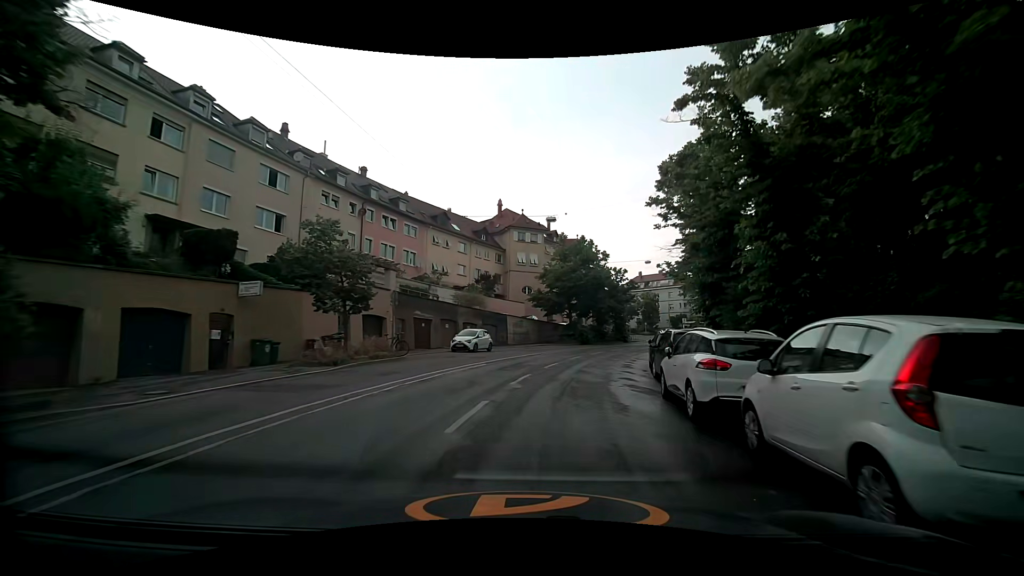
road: secondary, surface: asphalt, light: Day
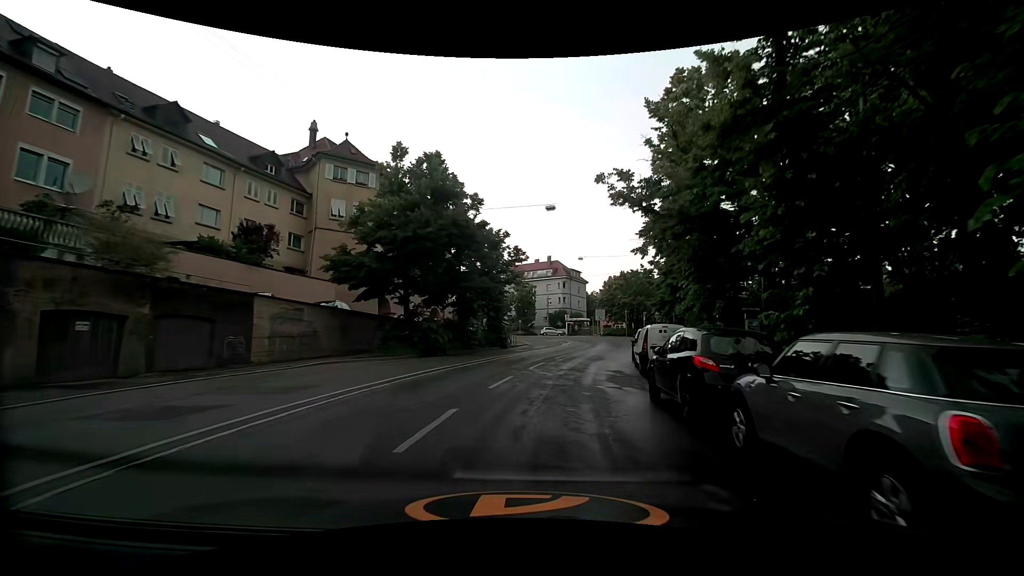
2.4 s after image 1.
(+3.1, +24.9) m; +14°
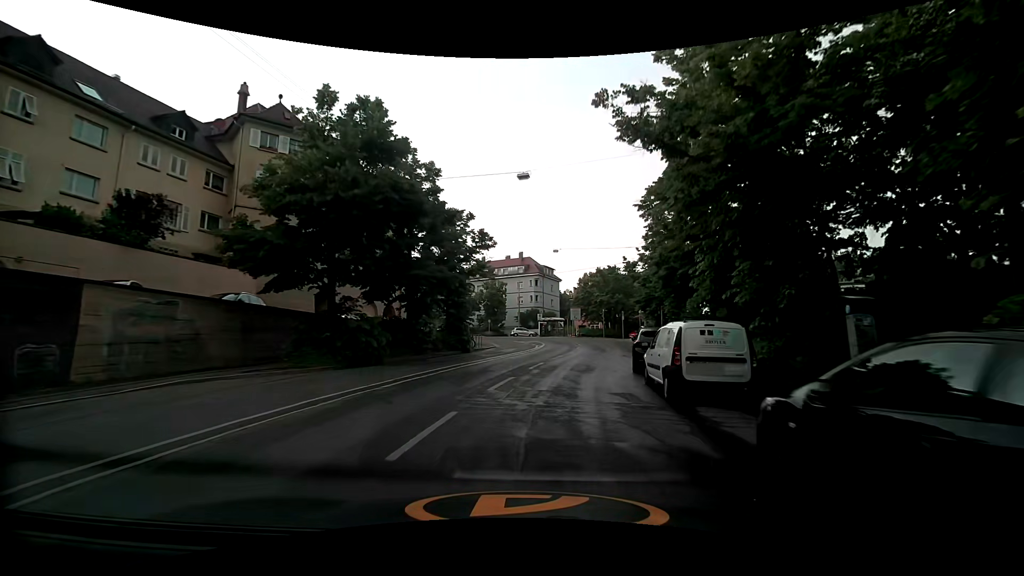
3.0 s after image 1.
(+0.2, +6.3) m; +3°
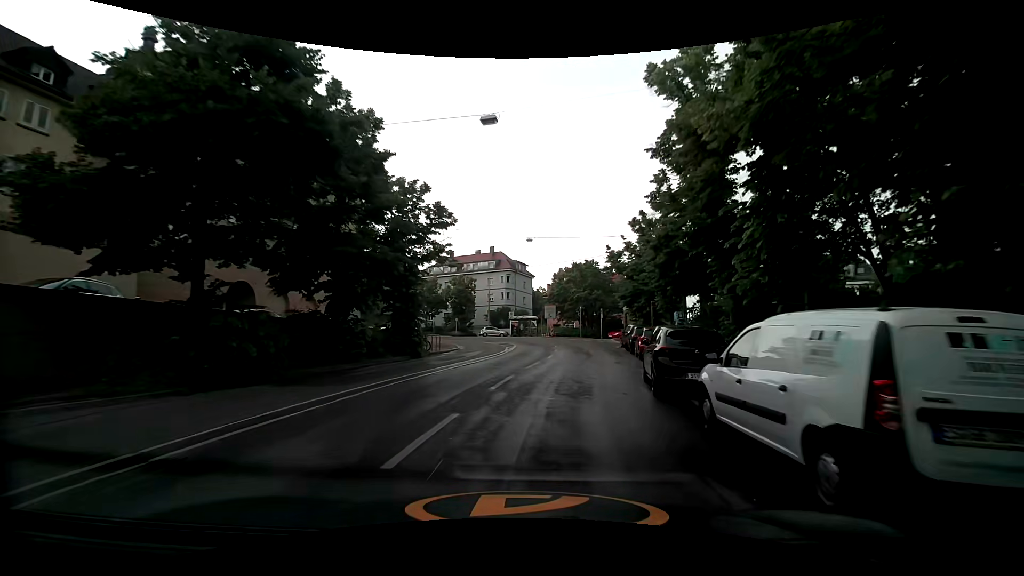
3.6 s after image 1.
(+0.2, +6.3) m; +3°
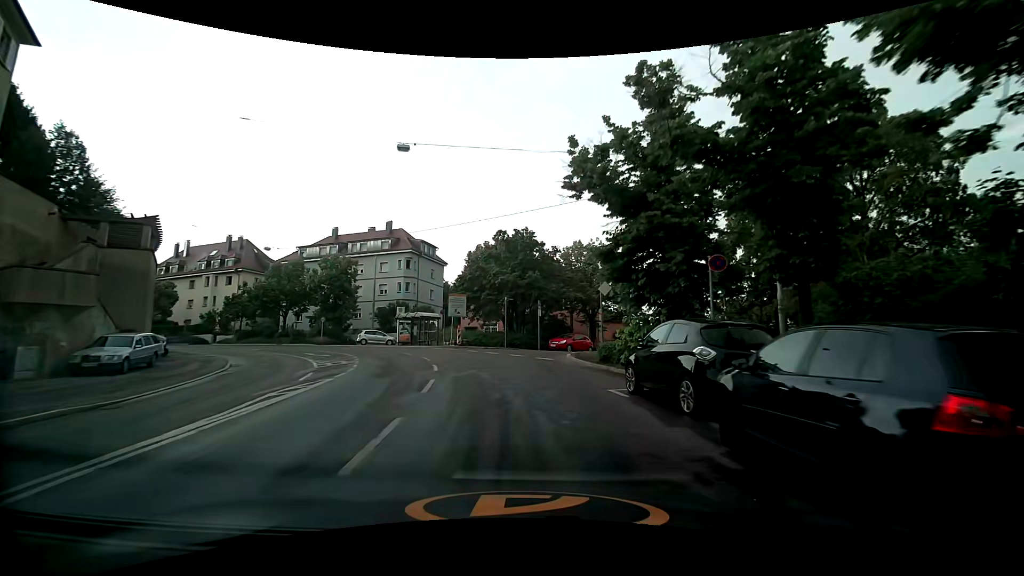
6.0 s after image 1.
(+2.6, +24.1) m; +9°
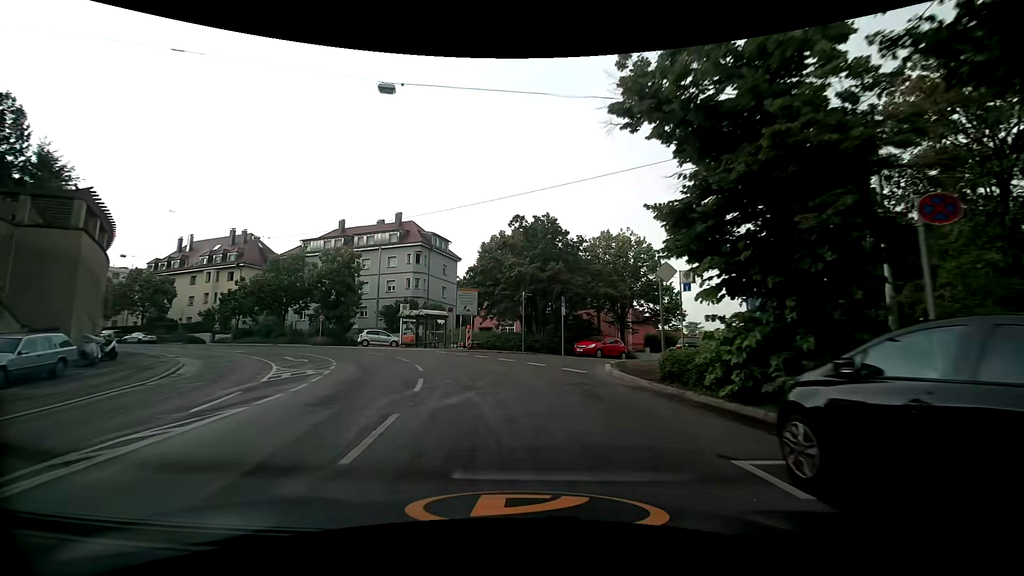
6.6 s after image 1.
(-0.1, +5.8) m; -2°
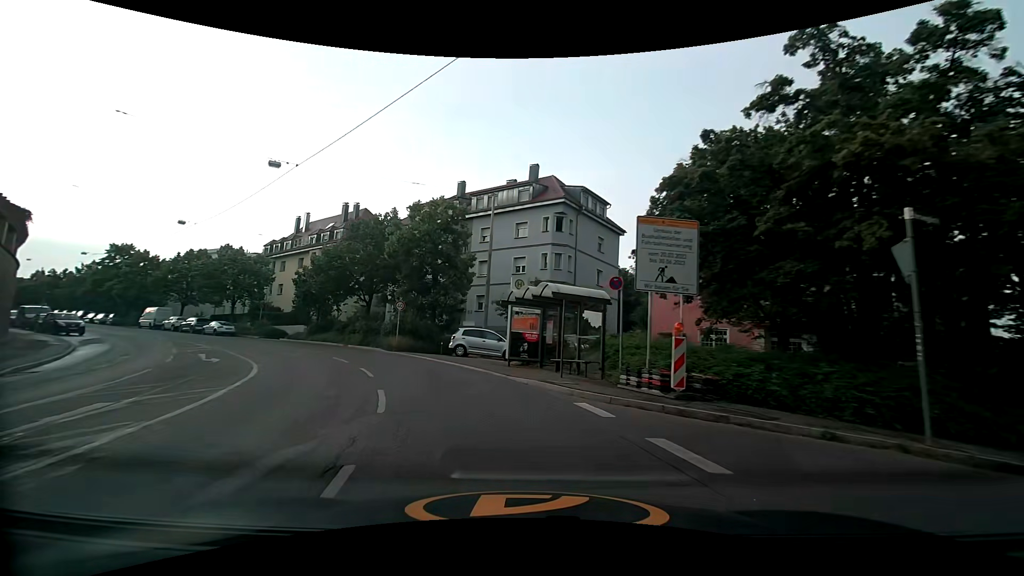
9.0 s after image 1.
(-3.1, +21.6) m; -18°
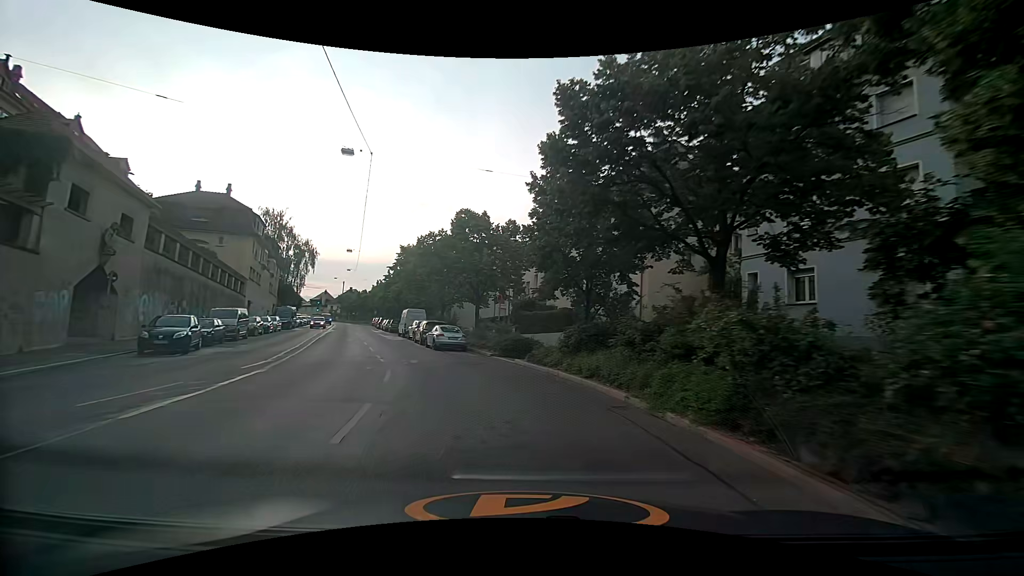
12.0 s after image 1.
(-8.0, +26.1) m; -34°
(-1, +10) (-4, +20) (-7, +29) (-11, +38) (-14, +48) (-18, +57) (-21, +66) (-25, +76) (-28, +85) (-32, +95) m
